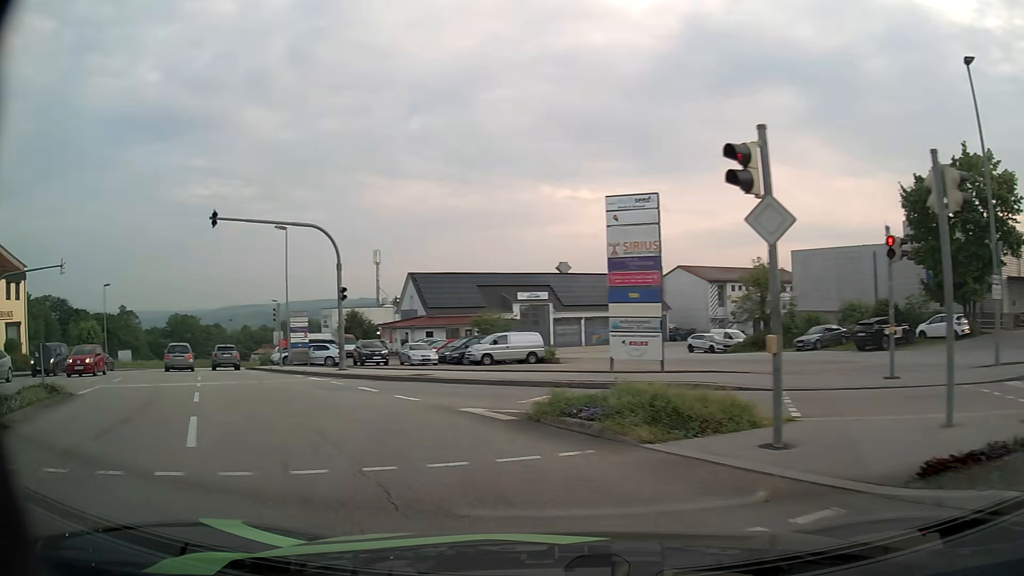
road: tertiary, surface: asphalt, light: Day
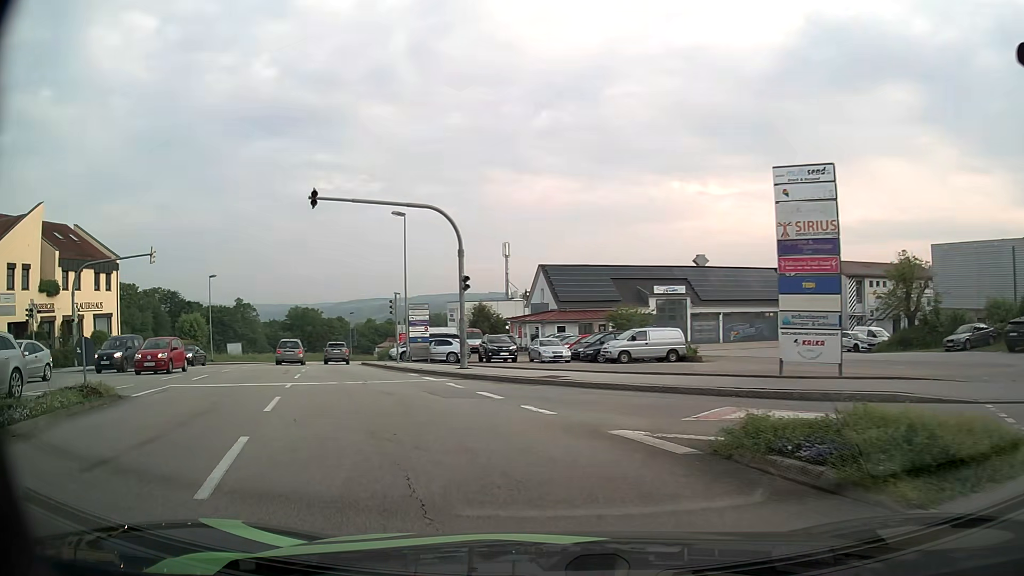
(-0.4, +3.0) m; -12°
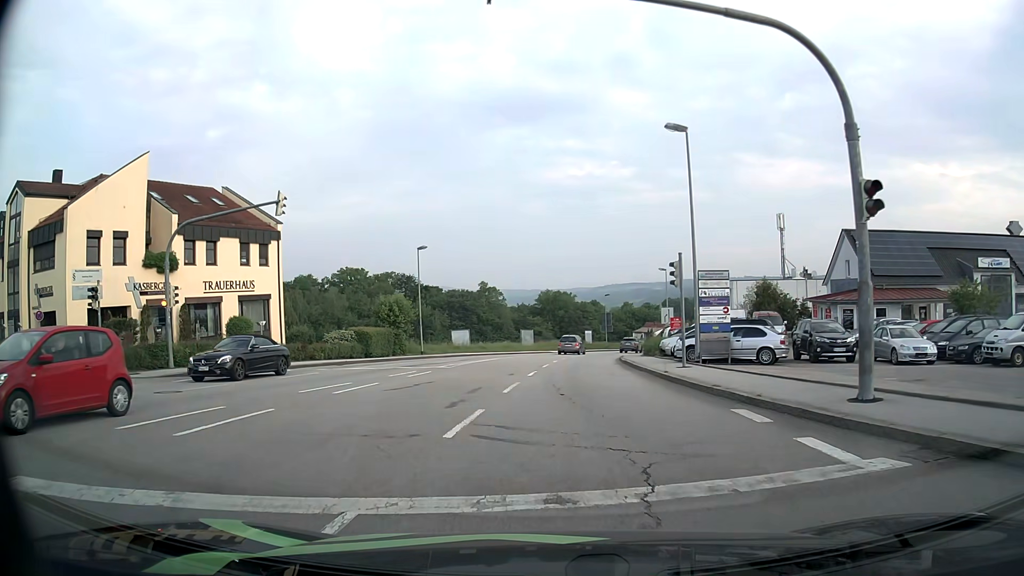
(-3.4, +13.7) m; -22°
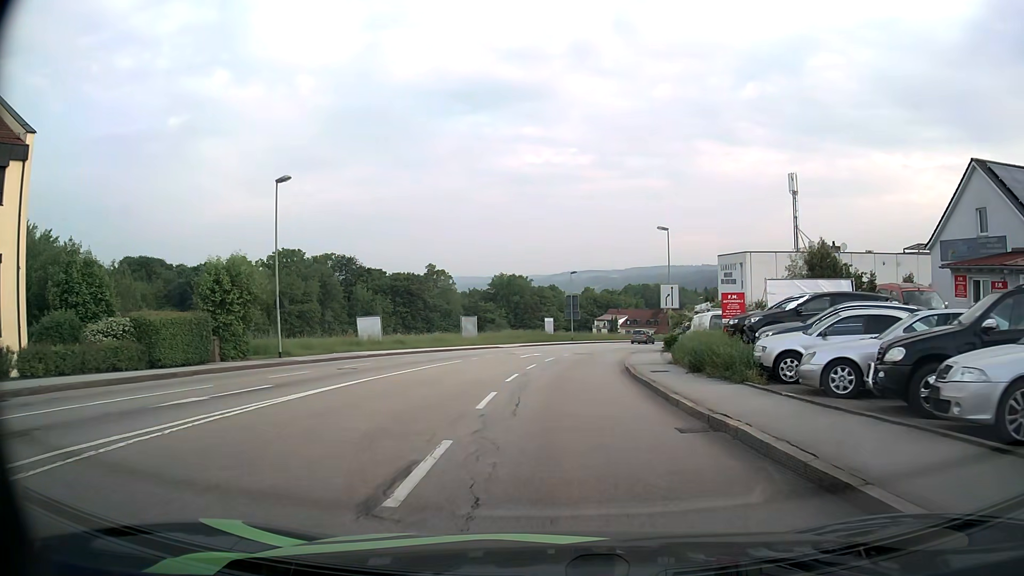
(+0.1, +21.5) m; +3°
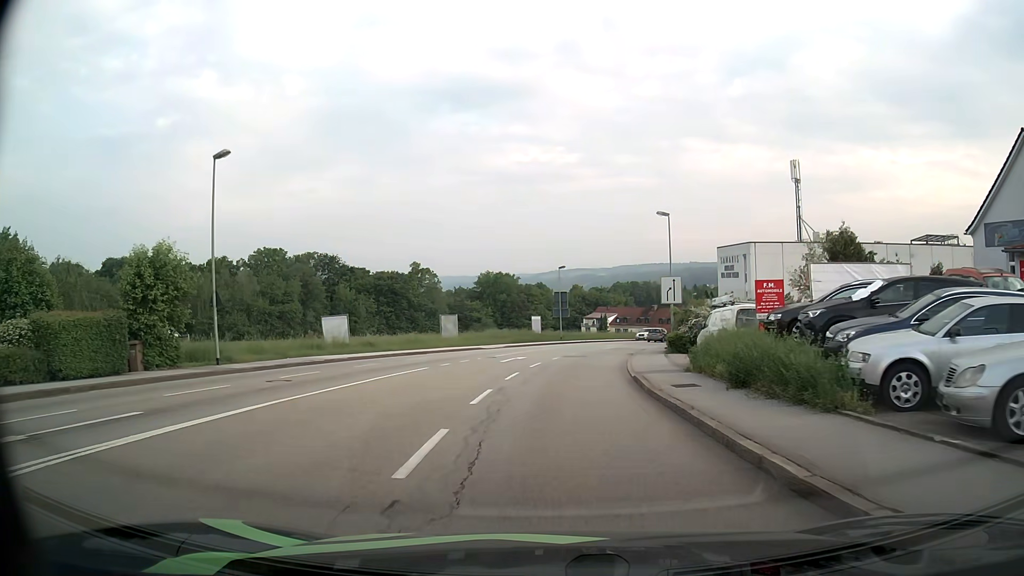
(+0.1, +5.2) m; +2°
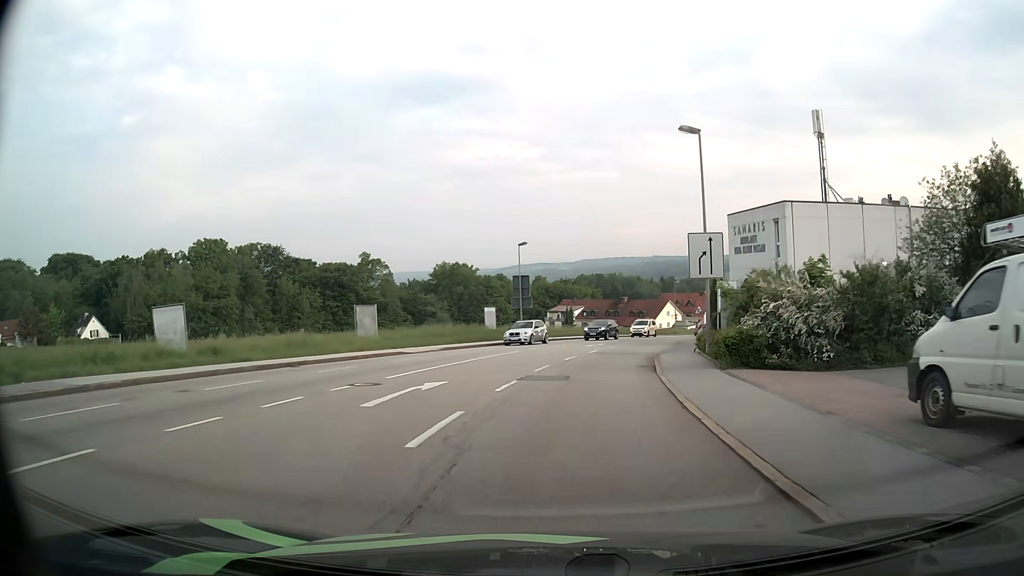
(+0.1, +16.8) m; +2°
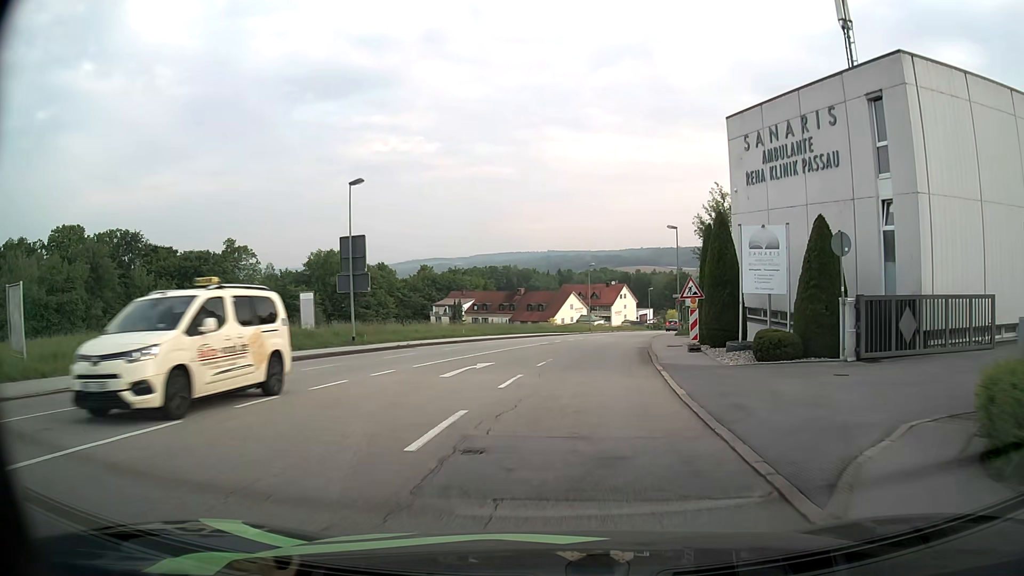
(+1.9, +24.4) m; +9°
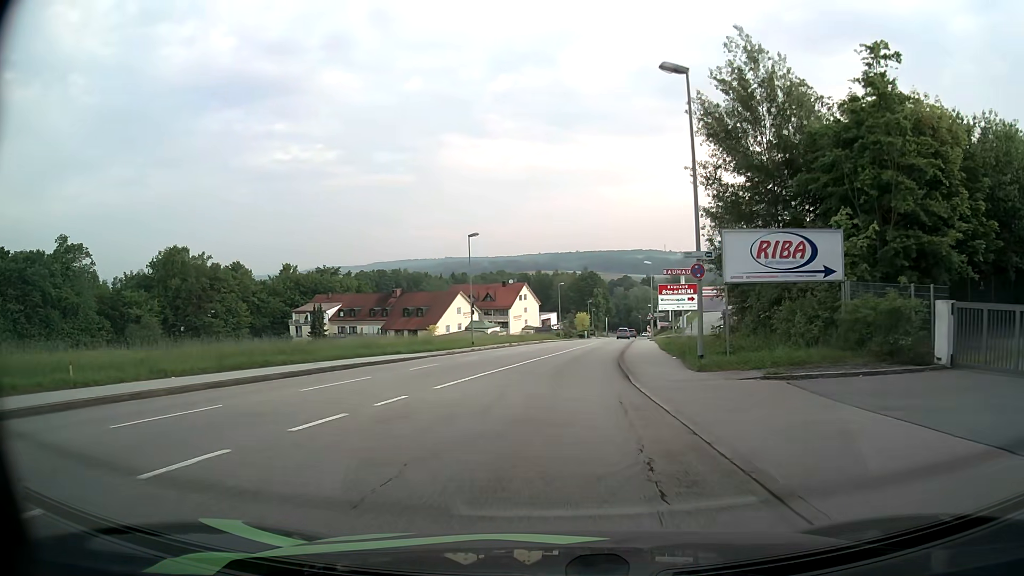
(+2.8, +33.0) m; +8°
(0, +10) (+1, +20) (+2, +30) (+3, +40) (+4, +50) (+6, +60) (+7, +70) (+9, +79) (+10, +89) (+12, +99) m
